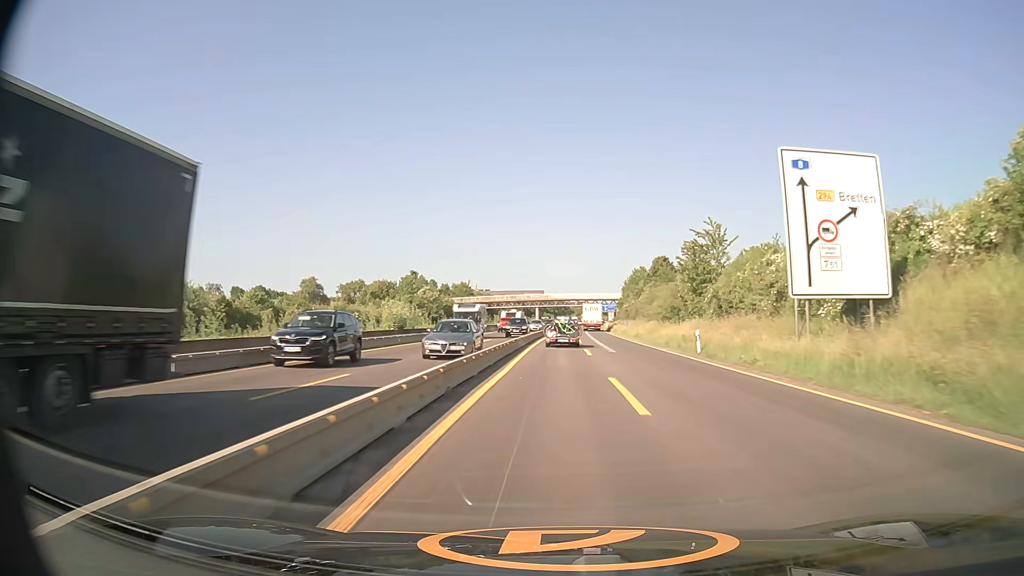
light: Day
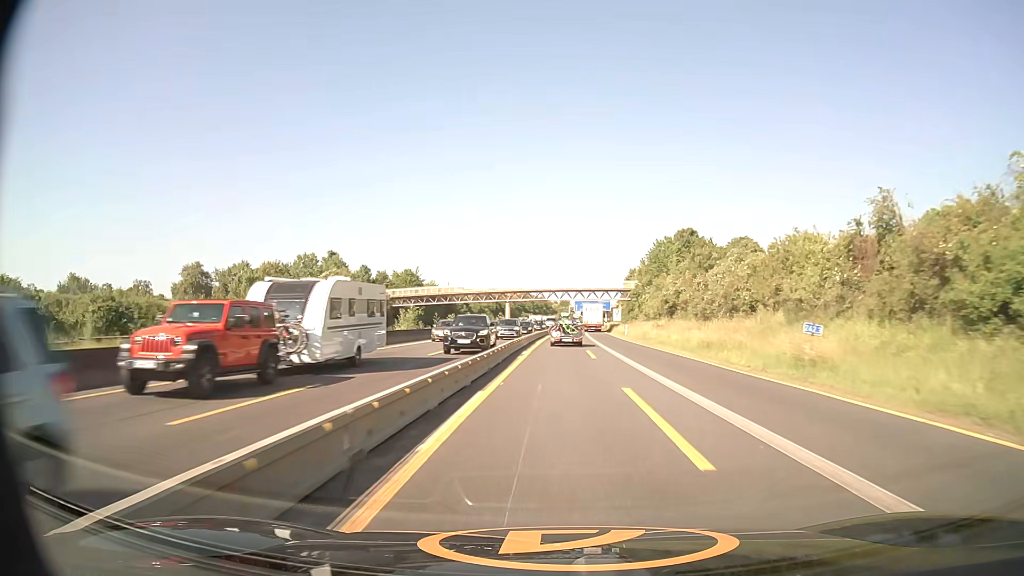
(+0.6, +54.3) m; +1°
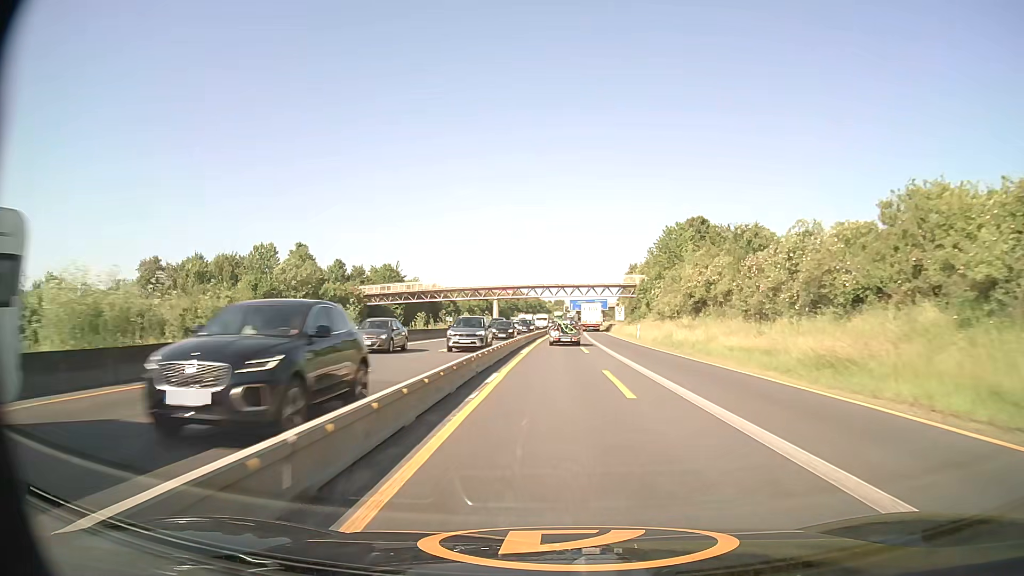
(+0.1, +13.5) m; 0°
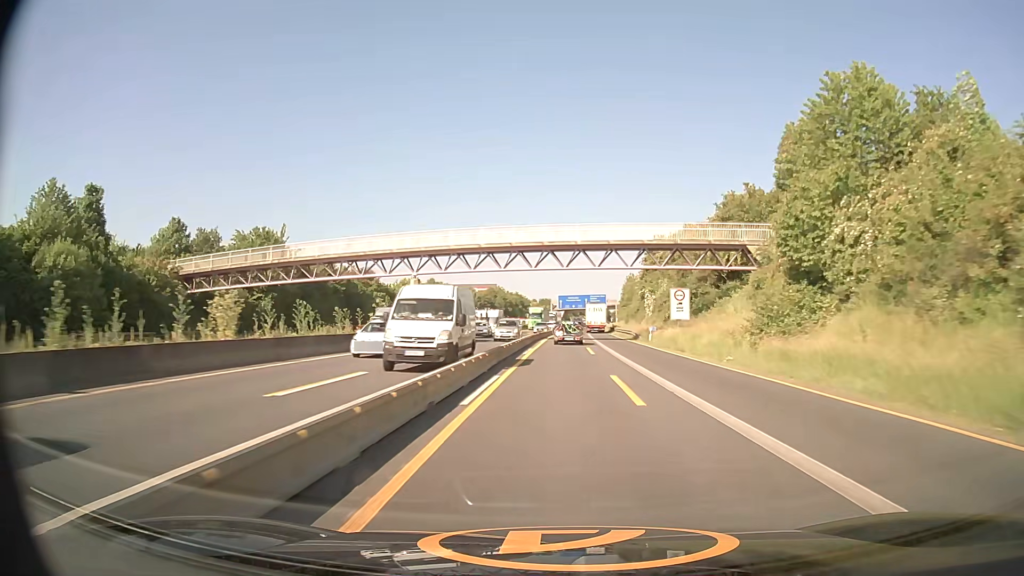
(+0.6, +54.4) m; +1°
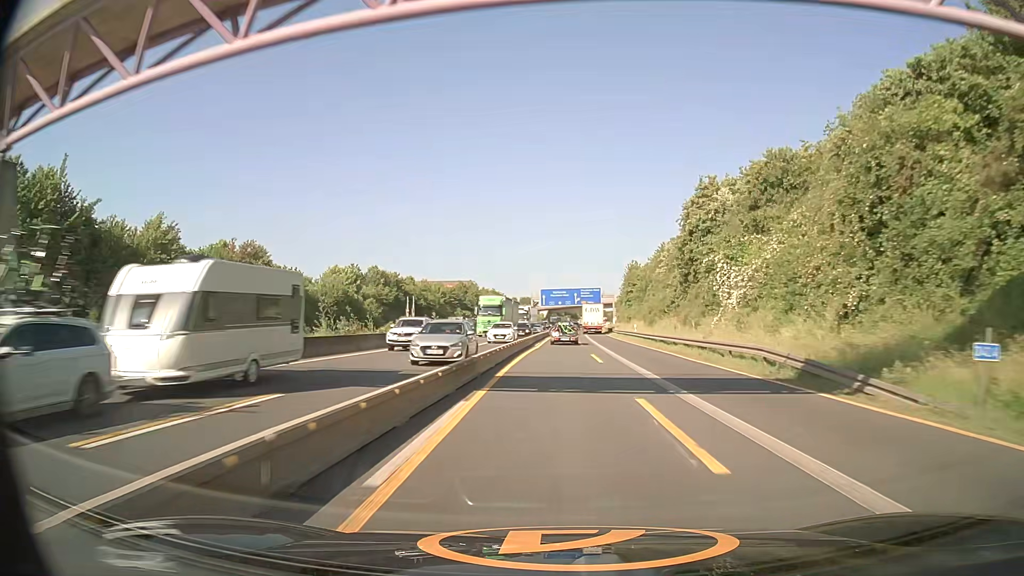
(+0.5, +41.7) m; +1°
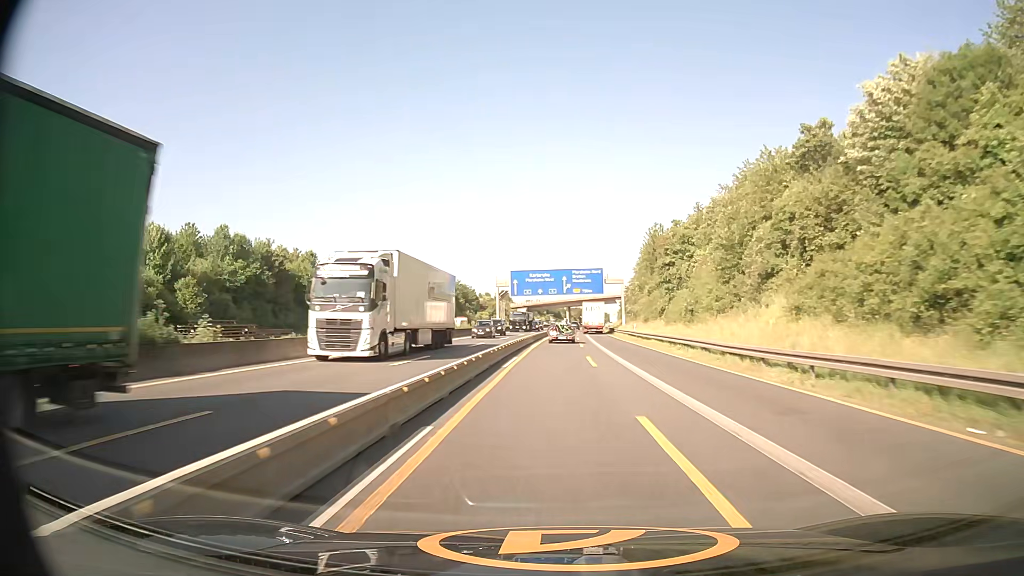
(+0.8, +56.7) m; +2°
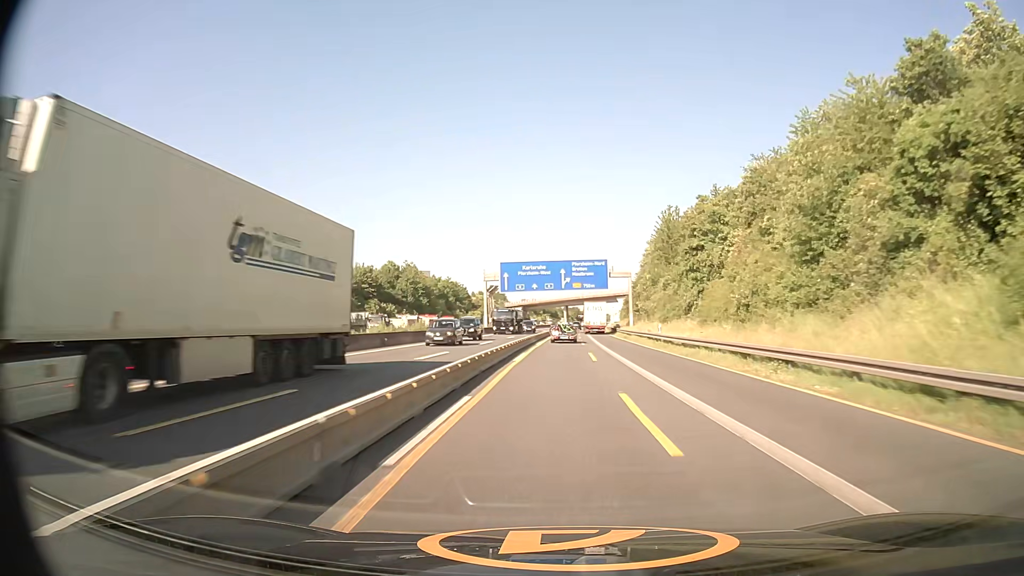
(0.0, +14.4) m; 0°
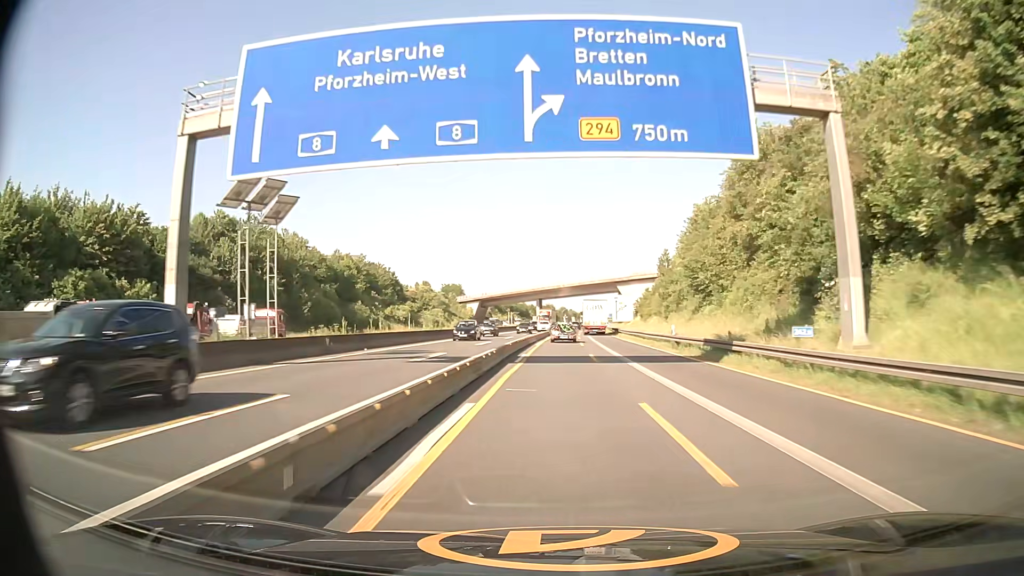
(+1.4, +73.0) m; +2°
(0, +10) (0, +20) (0, +30) (0, +40) (0, +50) (+1, +60) (+1, +70) (+1, +80) (+2, +90) (+2, +100) m
